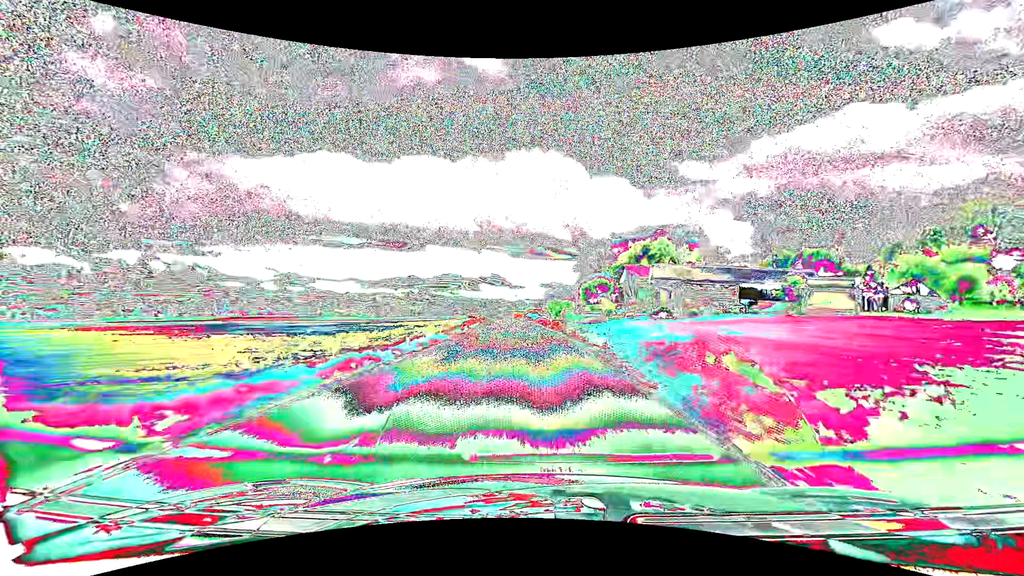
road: secondary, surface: asphalt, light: Day
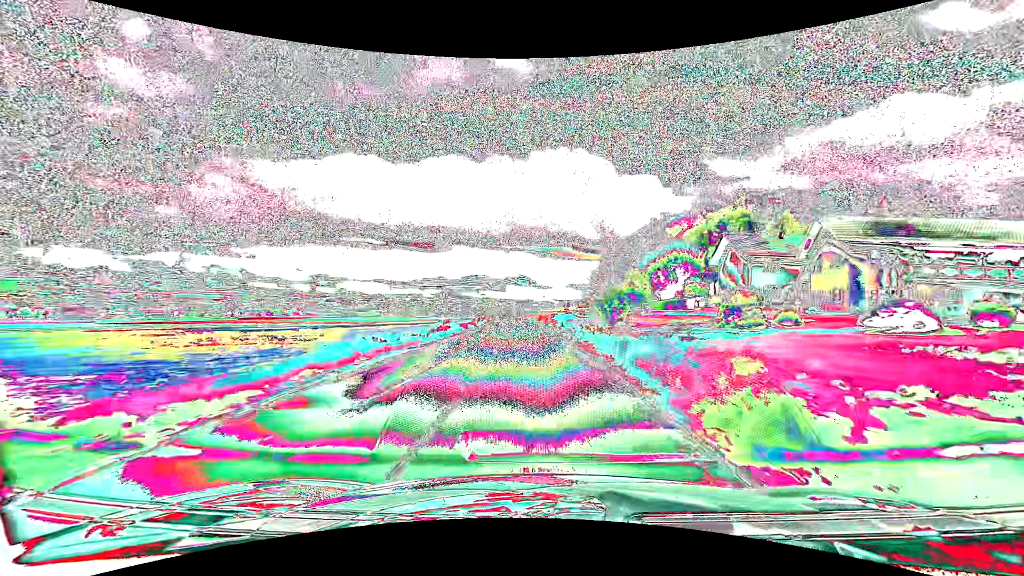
(-1.0, +42.1) m; -3°
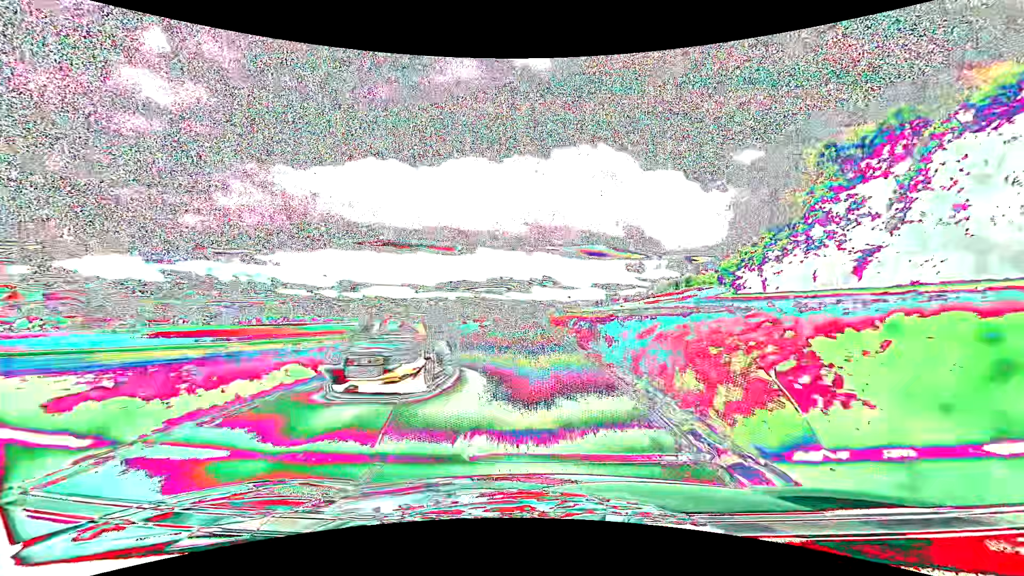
(-2.2, +71.5) m; -3°
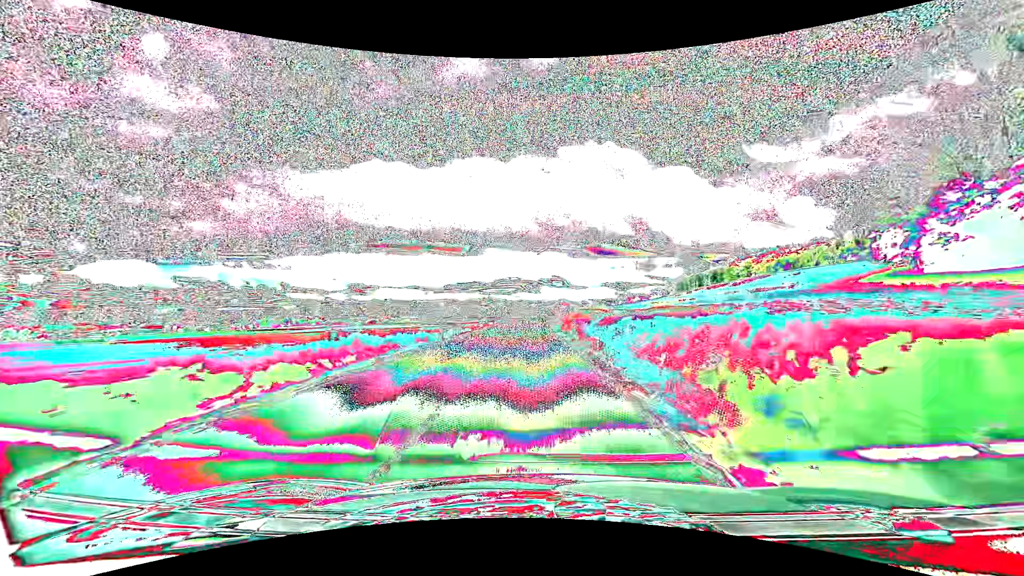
(-0.5, +43.4) m; -1°
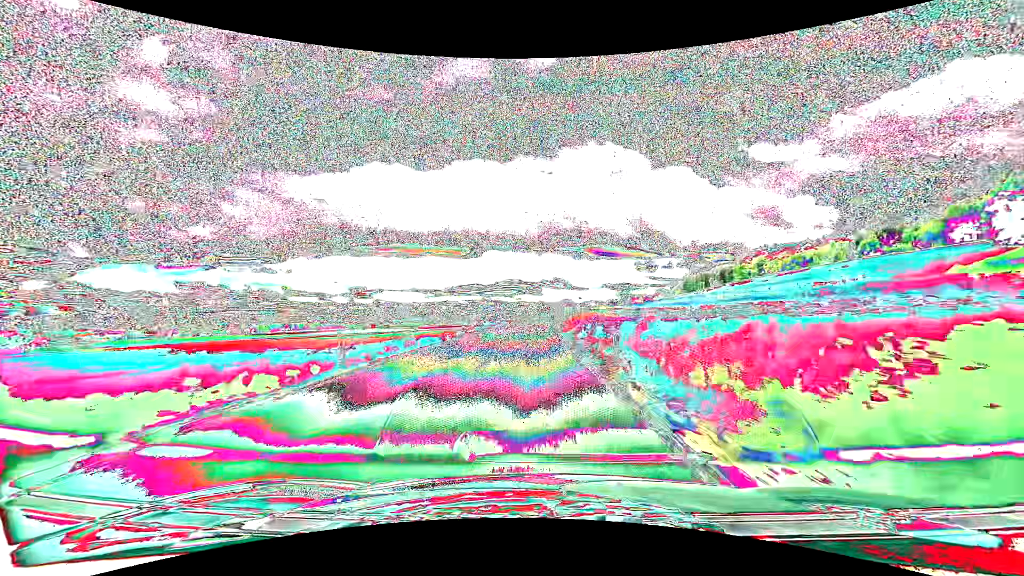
(0.0, +14.7) m; 0°
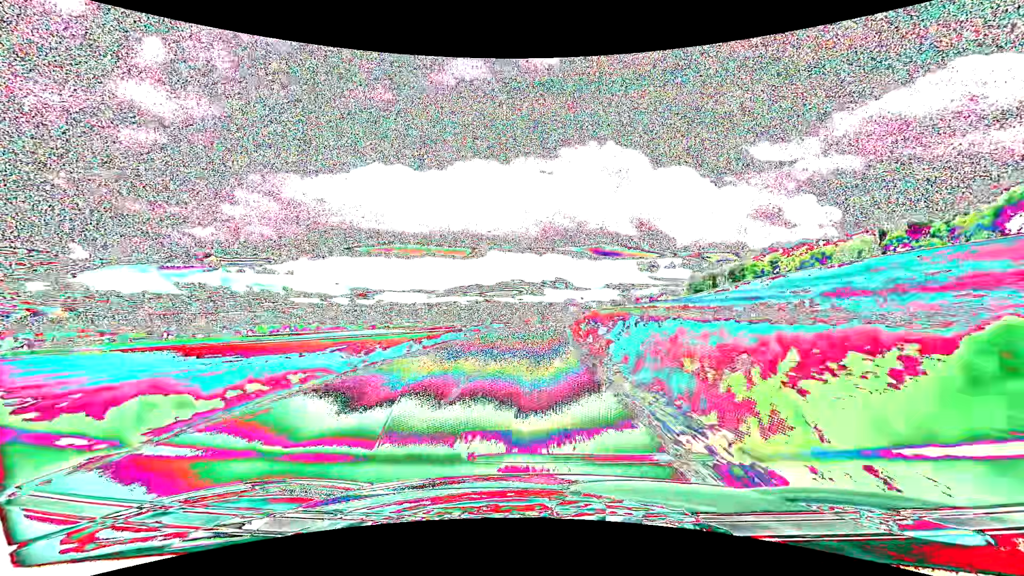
(0.0, +14.8) m; 0°
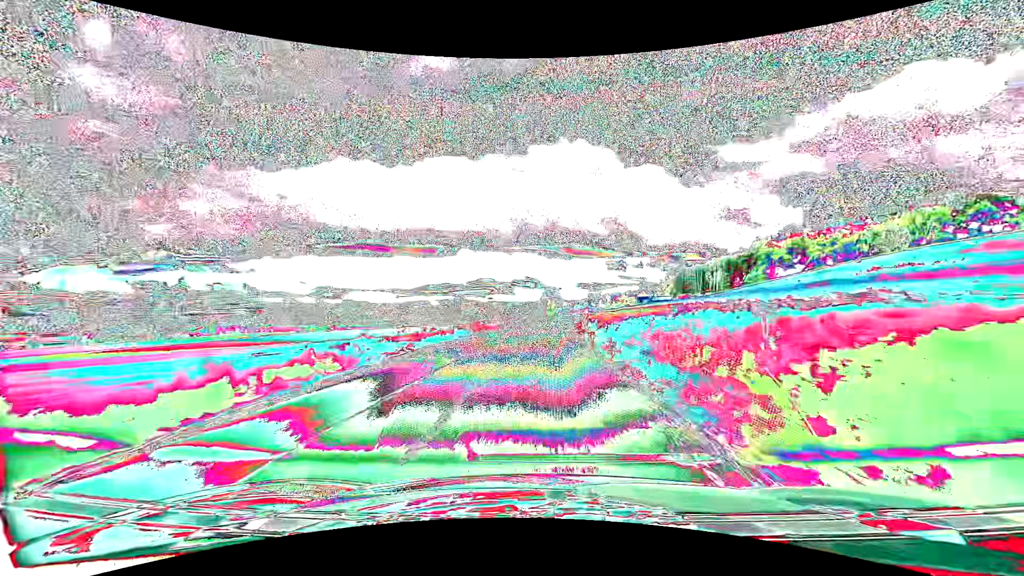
(+1.0, +60.0) m; +3°
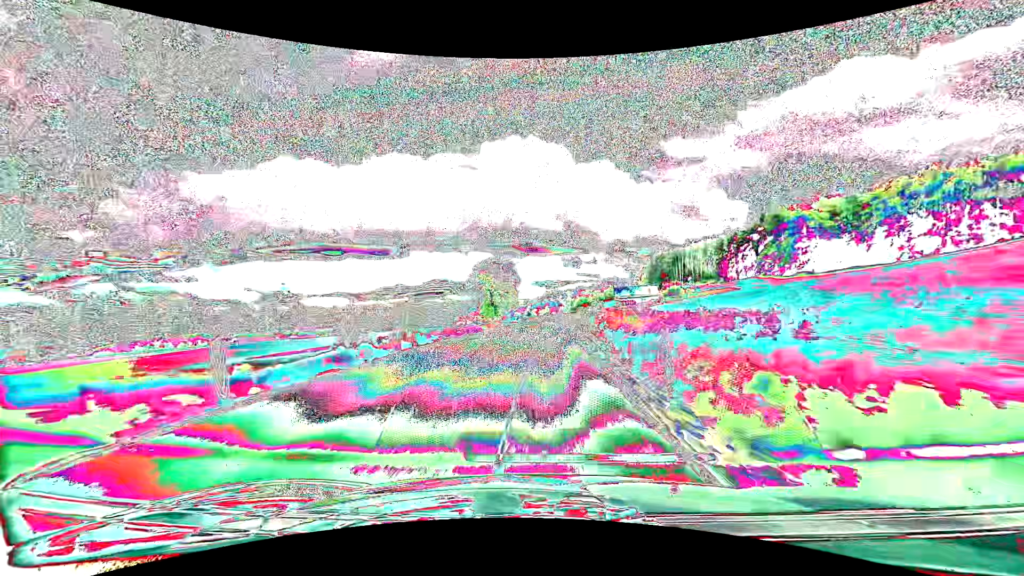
(+3.6, +74.3) m; +5°
(0, +10) (0, +20) (+1, +30) (+2, +40) (+3, +50) (+4, +60) (+5, +70) (+7, +80) (+8, +90) (+9, +99) m
